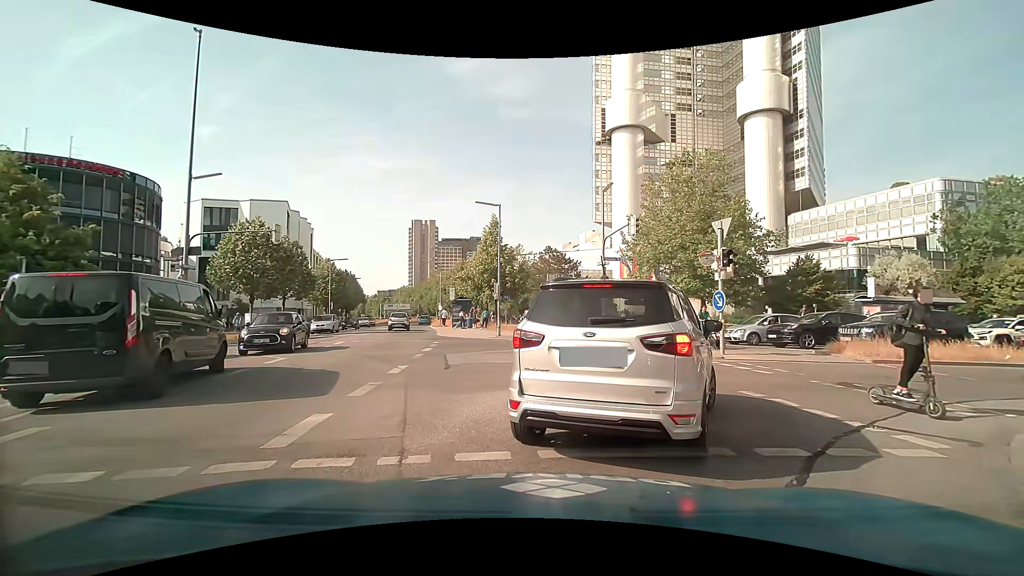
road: secondary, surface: asphalt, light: Day
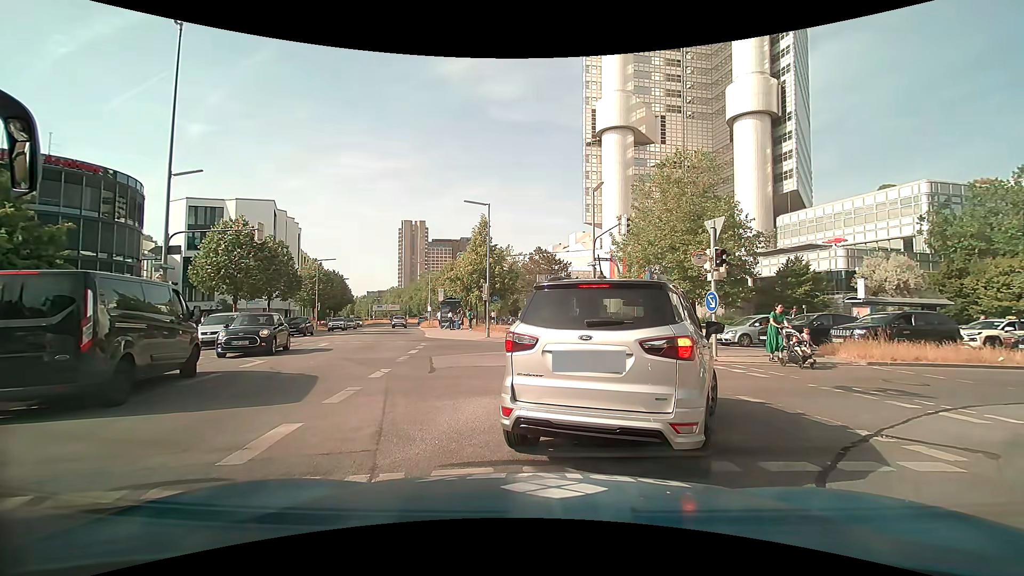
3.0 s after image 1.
(0.0, +0.5) m; 0°
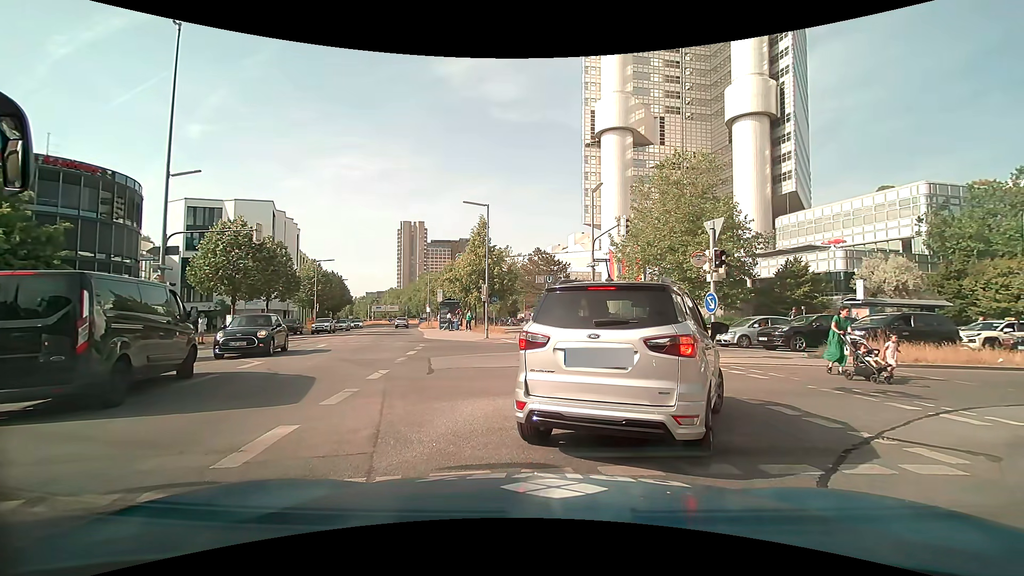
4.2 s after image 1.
(0.0, 0.0) m; 0°
